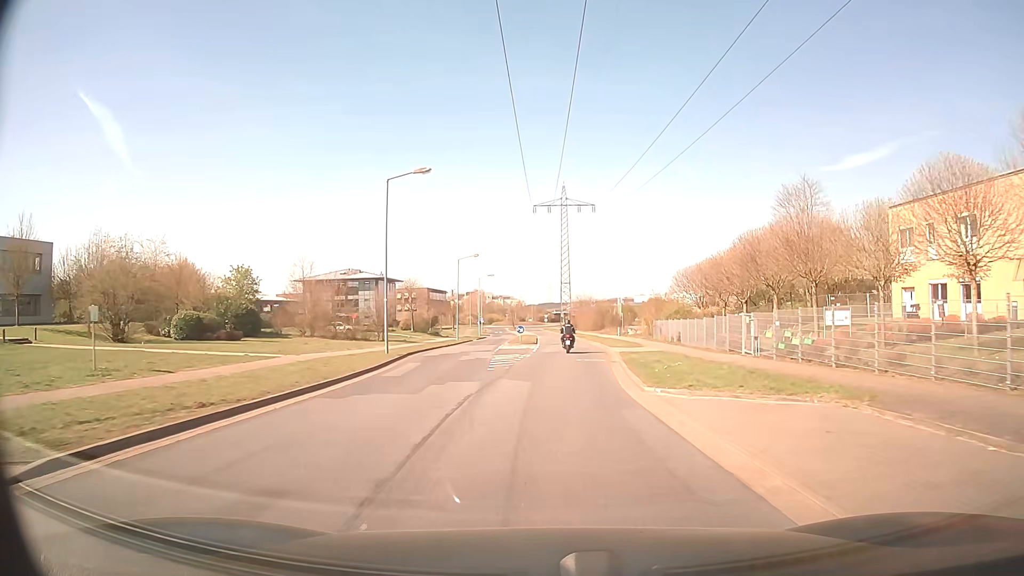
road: residential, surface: asphalt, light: Day
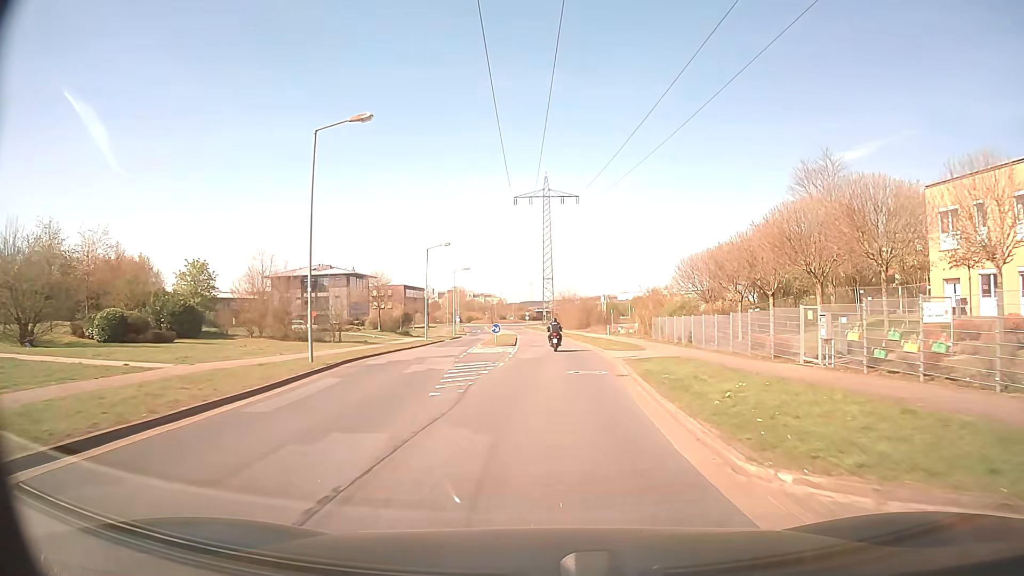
(+0.1, +7.8) m; +1°
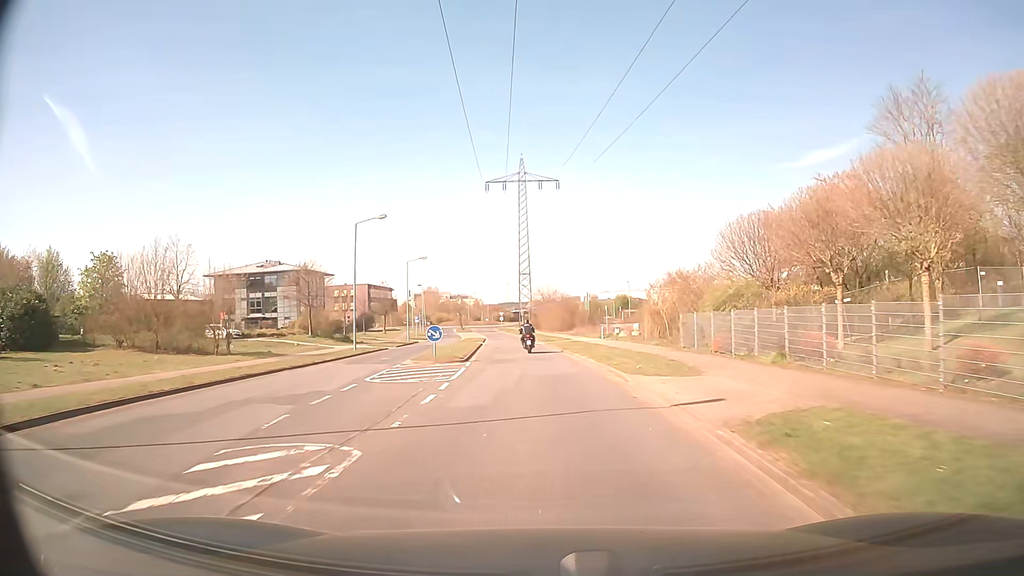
(+0.4, +15.9) m; +3°
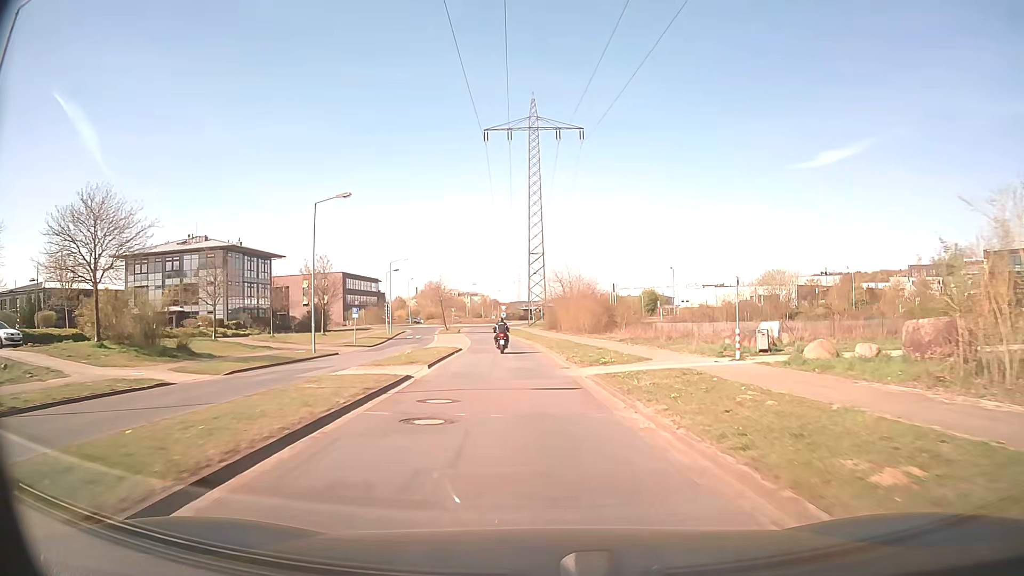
(-1.0, +31.9) m; -2°
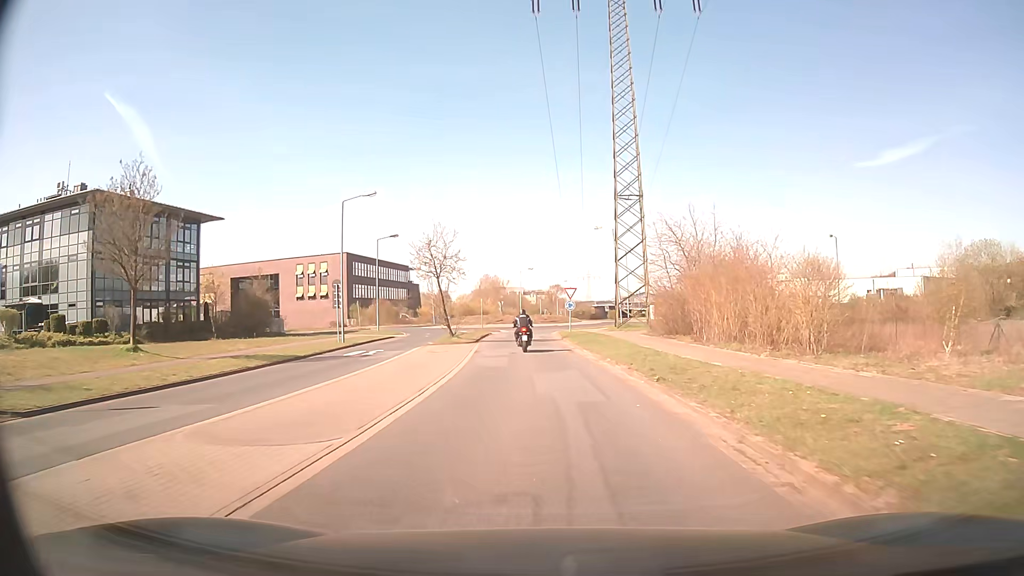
(-1.7, +37.6) m; -5°
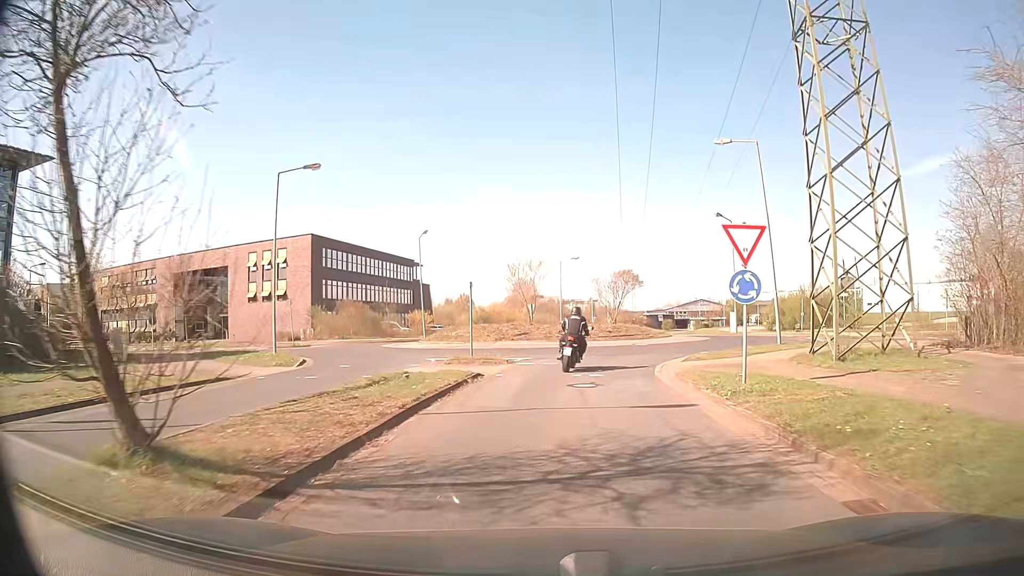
(-1.0, +29.8) m; -4°
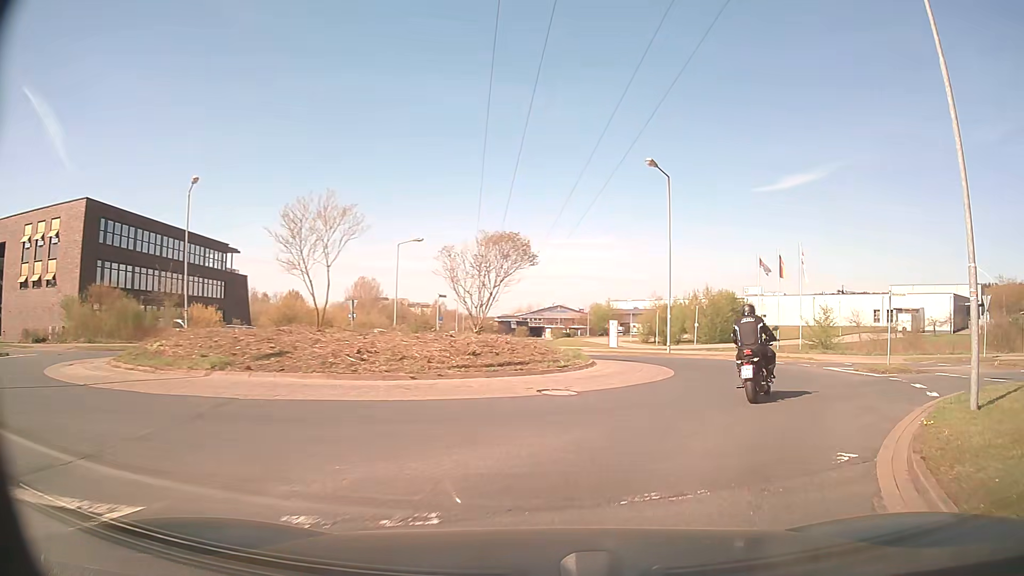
(+0.9, +18.3) m; +12°
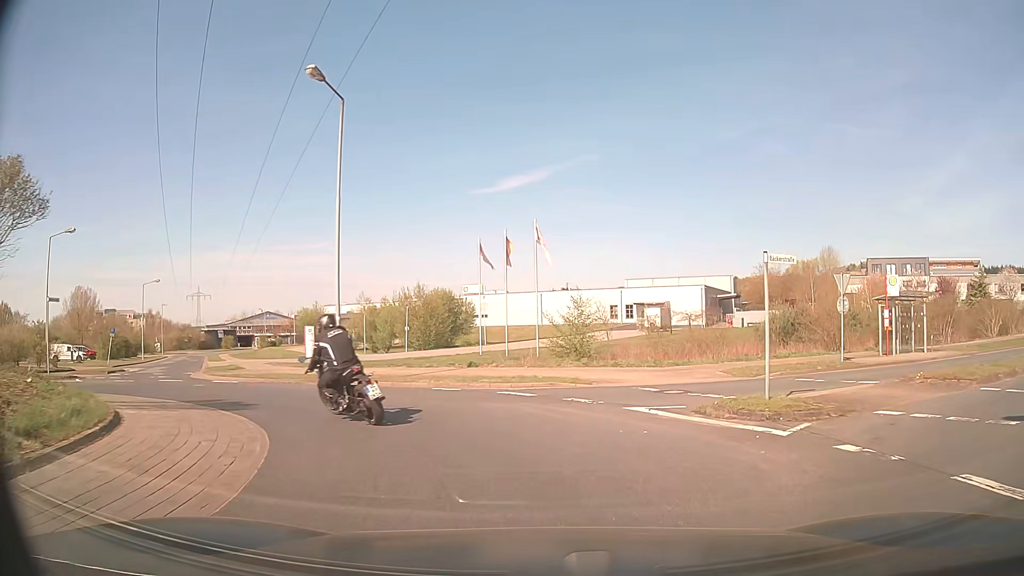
(+2.8, +11.0) m; +25°
(-1, +10) (-9, +16) (-18, +13) (-26, +7) (-34, +1) (-43, -4) (-52, -8) (-61, -11) (-71, -15) (-80, -17) m
